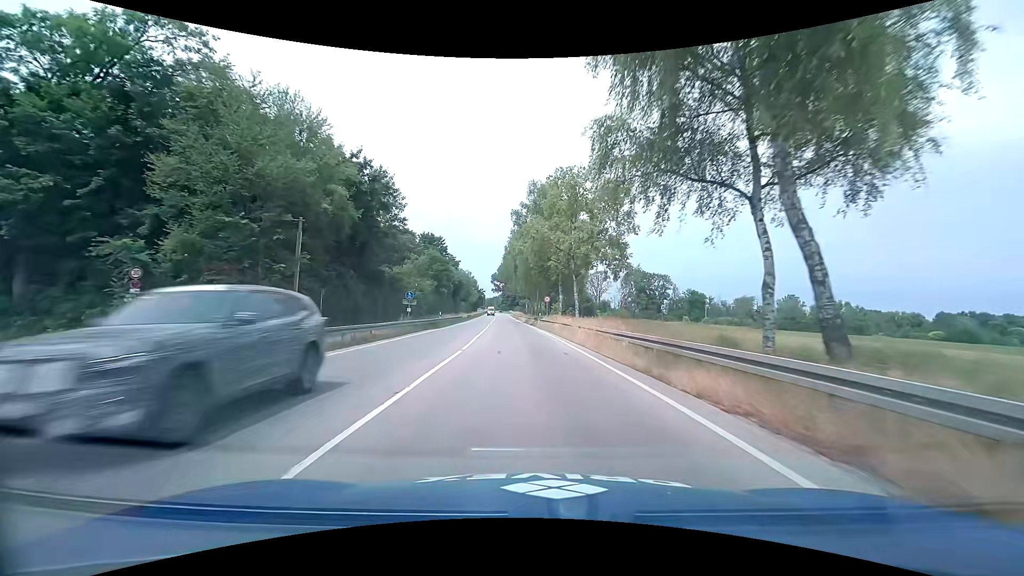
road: trunk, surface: asphalt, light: Day
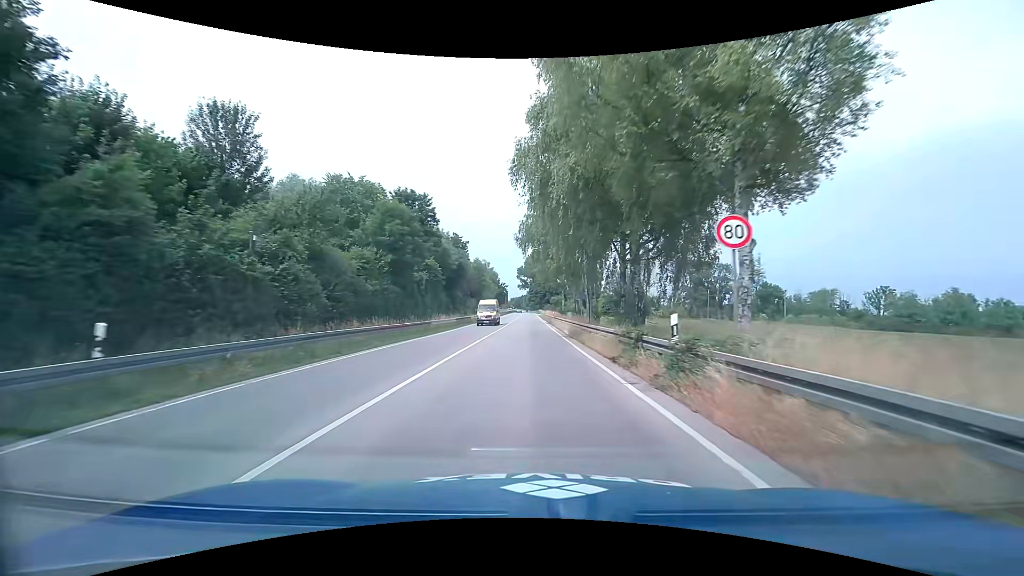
(-1.3, +41.5) m; -4°
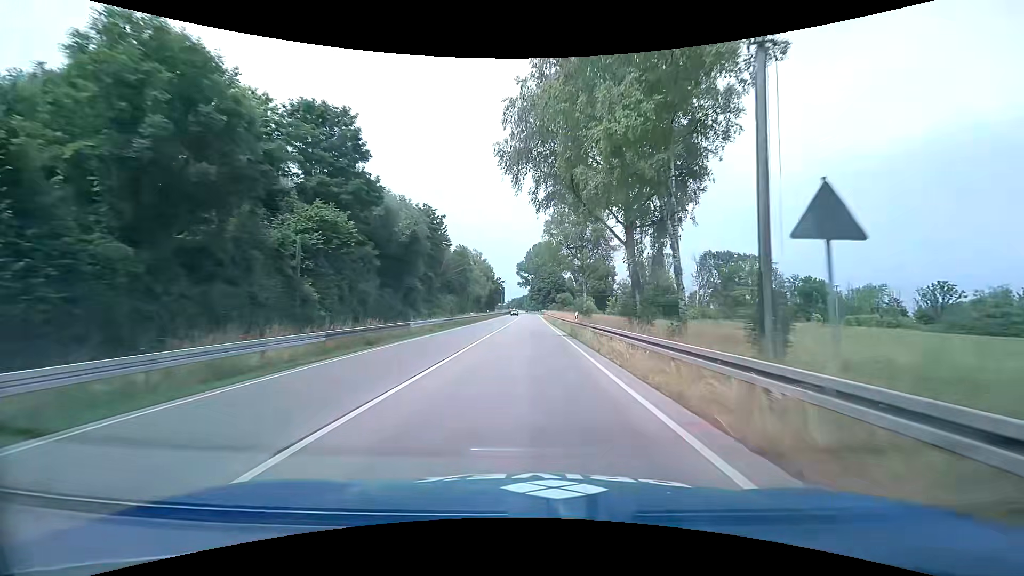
(+0.1, +30.4) m; 0°
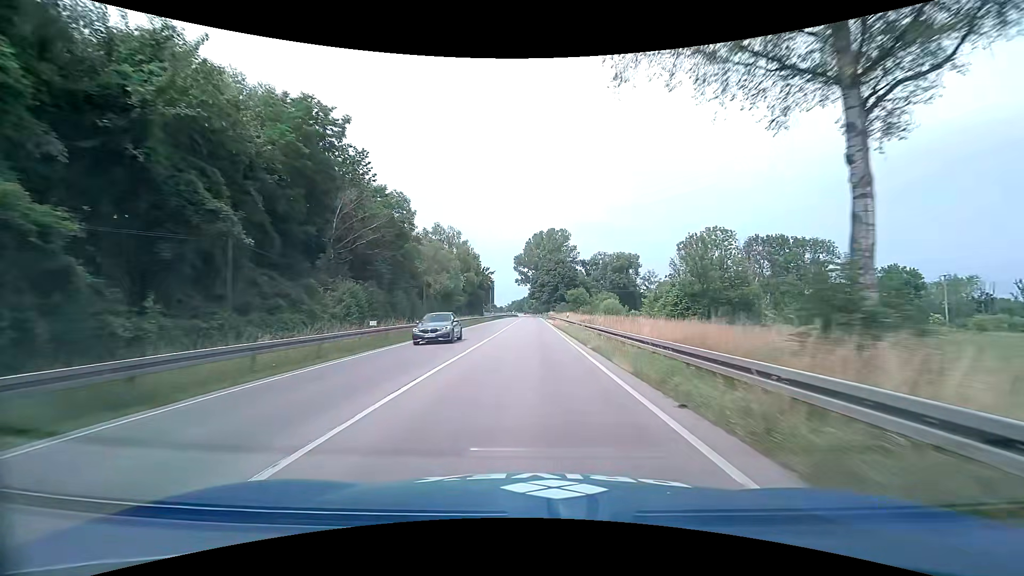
(0.0, +40.7) m; 0°
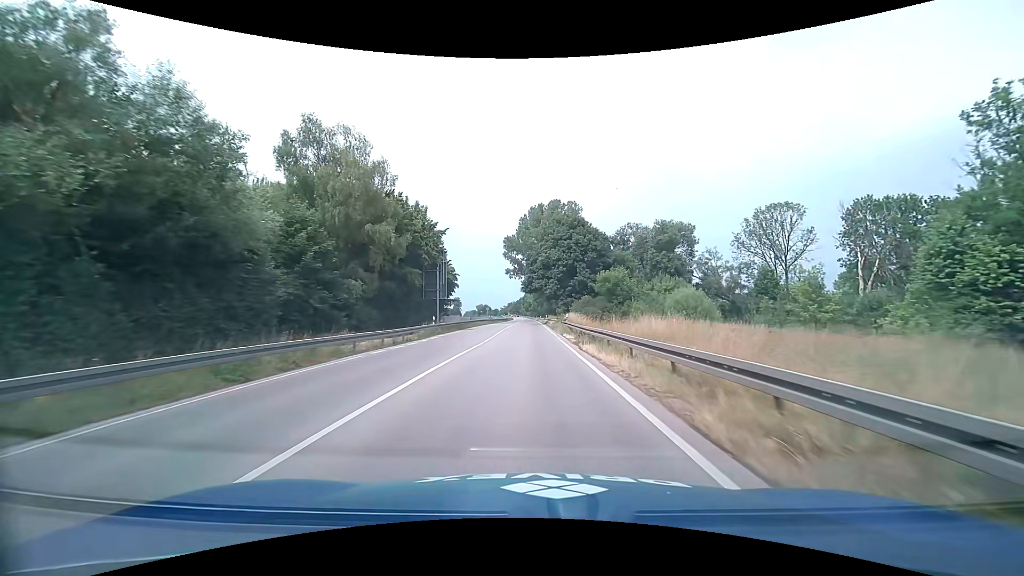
(+0.3, +52.5) m; 0°
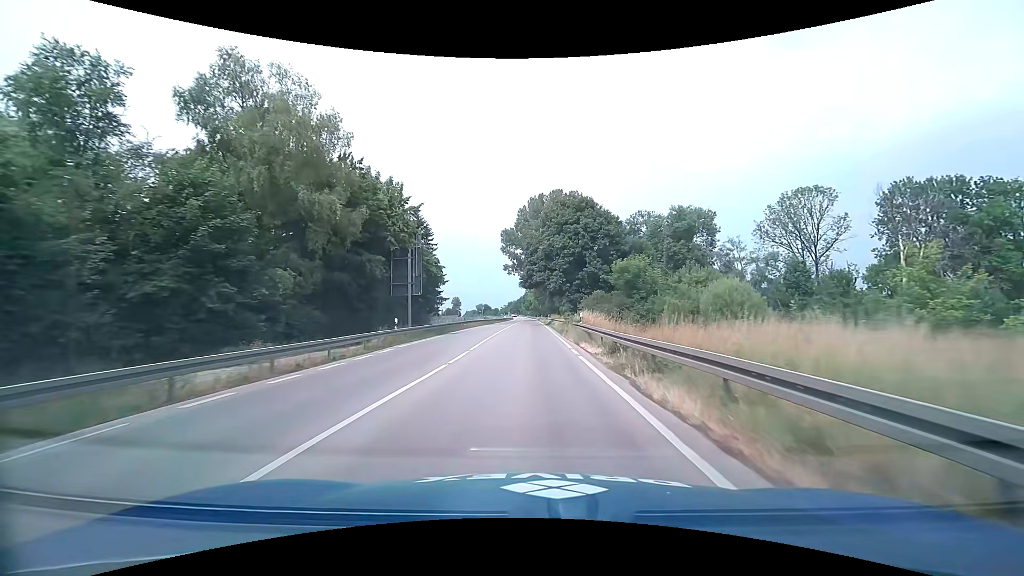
(0.0, +10.7) m; 0°
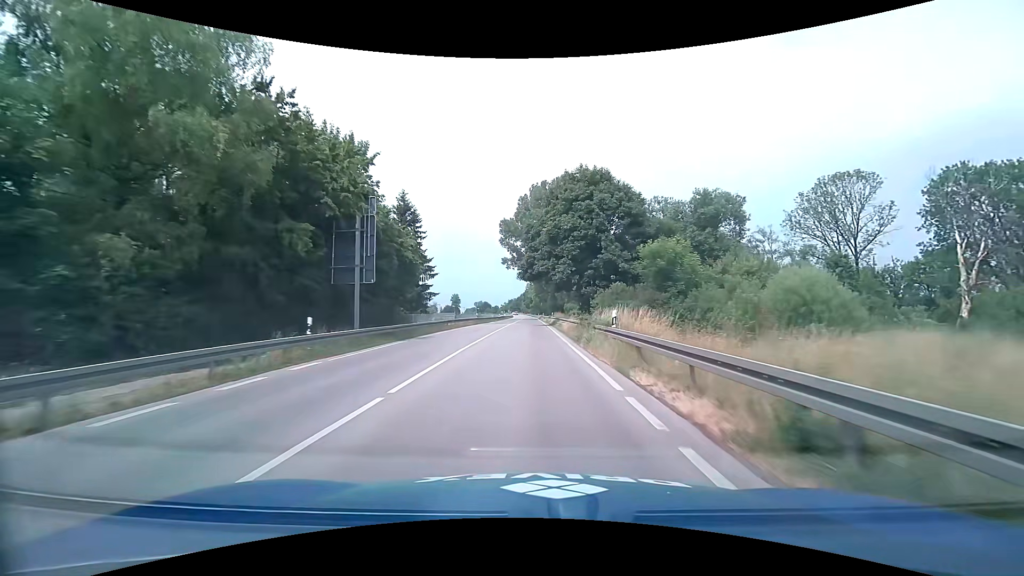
(0.0, +10.8) m; 0°
